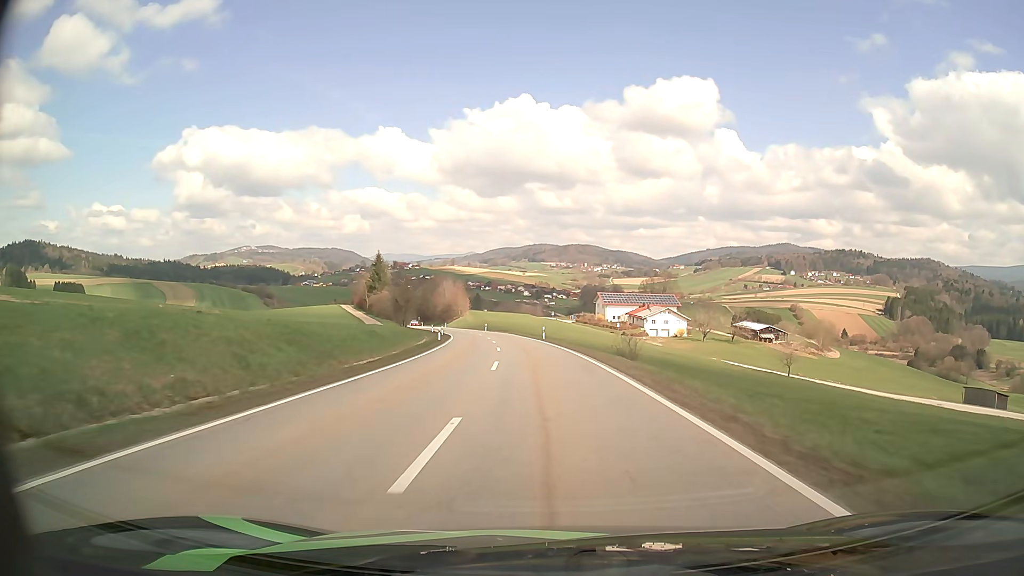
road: secondary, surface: asphalt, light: Day
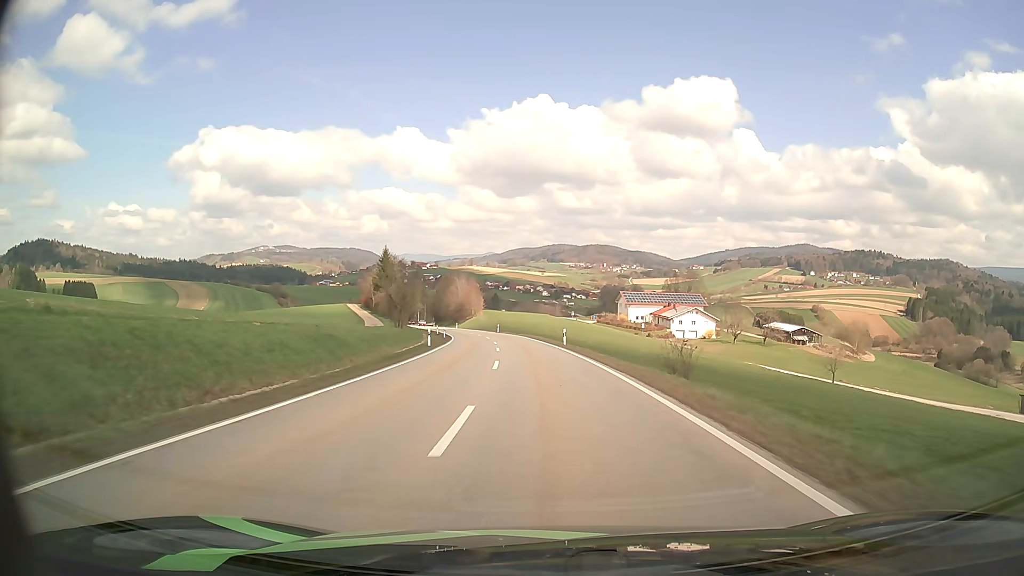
(-0.2, +11.9) m; -2°
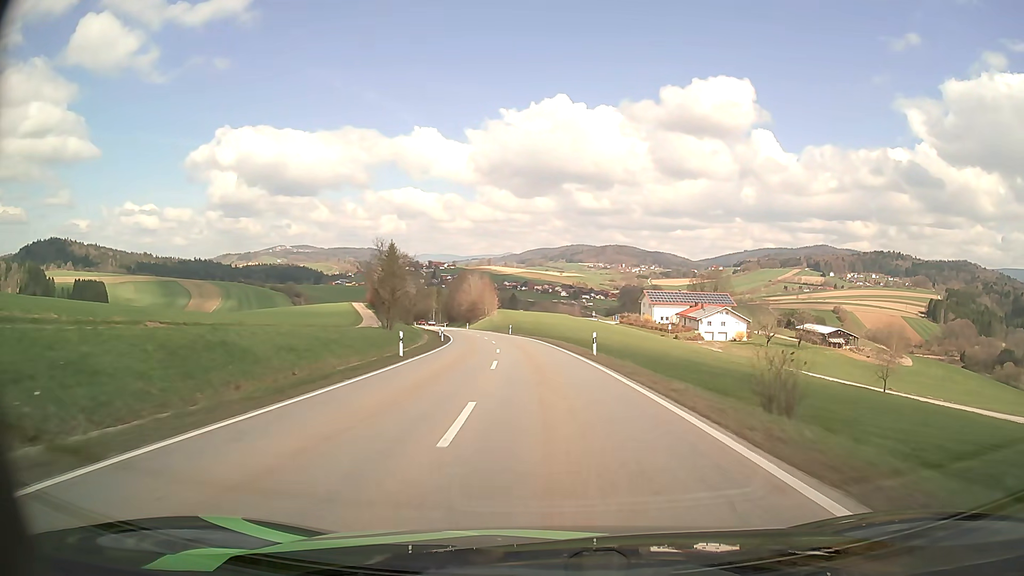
(-0.2, +12.2) m; -2°
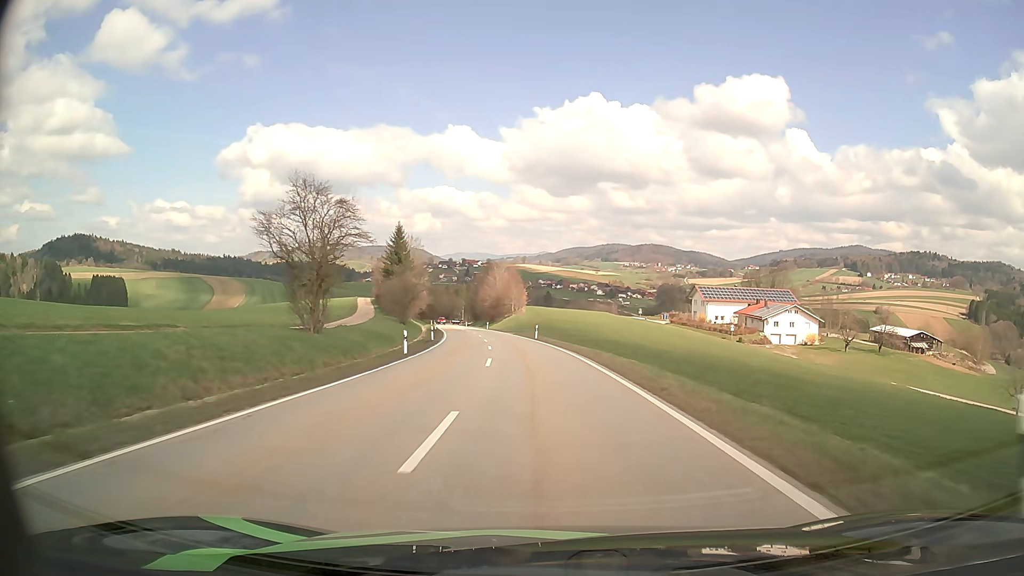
(-0.6, +25.2) m; -3°
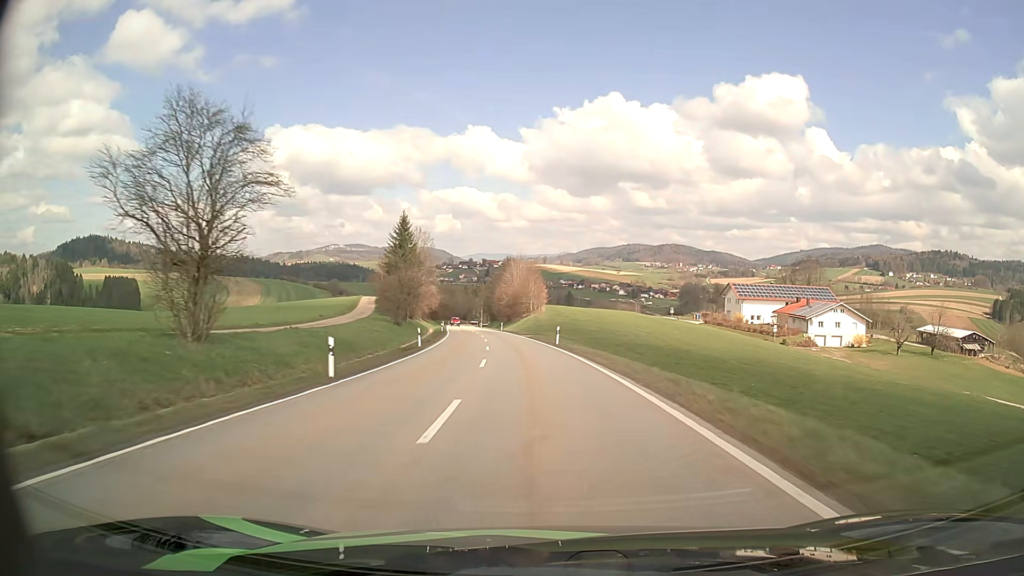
(-0.2, +13.0) m; -2°
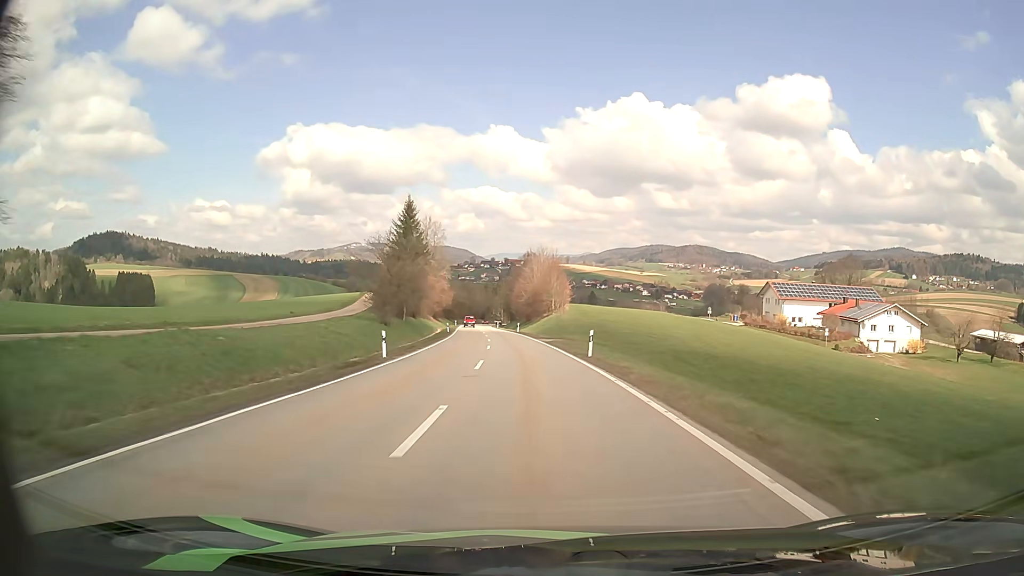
(-0.2, +13.2) m; -2°
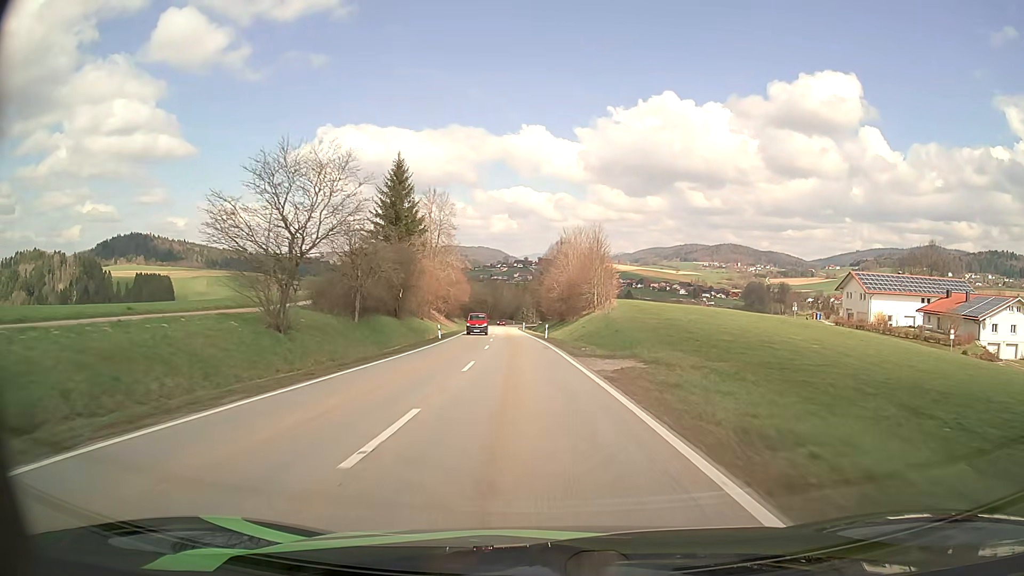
(-0.6, +26.3) m; -3°
